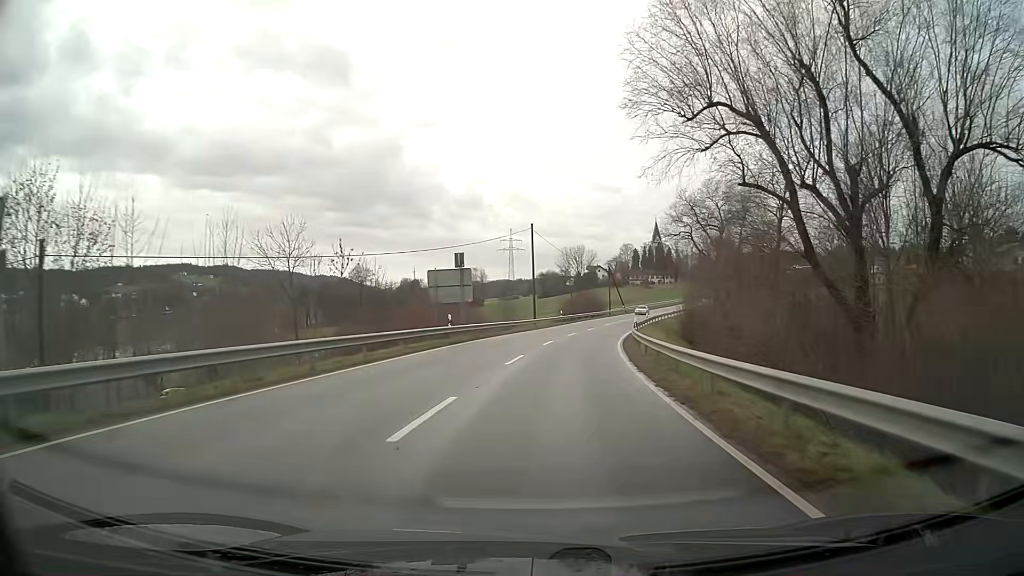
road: secondary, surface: asphalt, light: Day
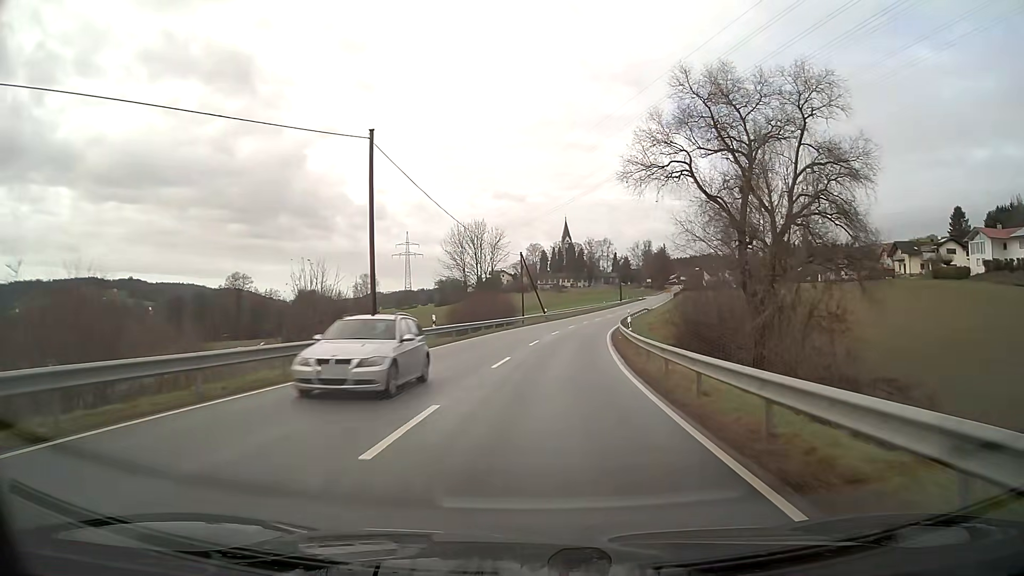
(+2.6, +36.5) m; +8°
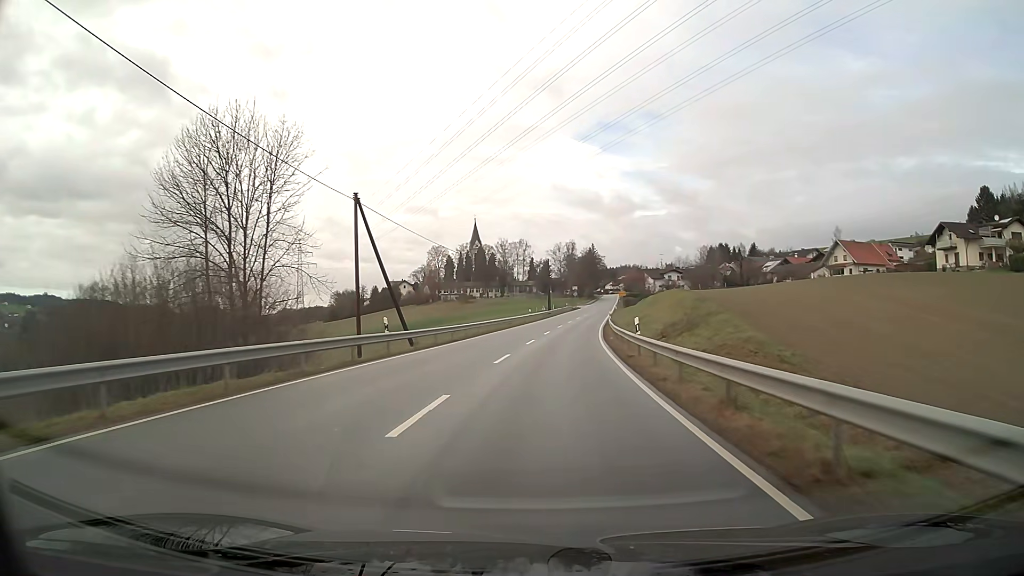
(+3.1, +46.4) m; +7°
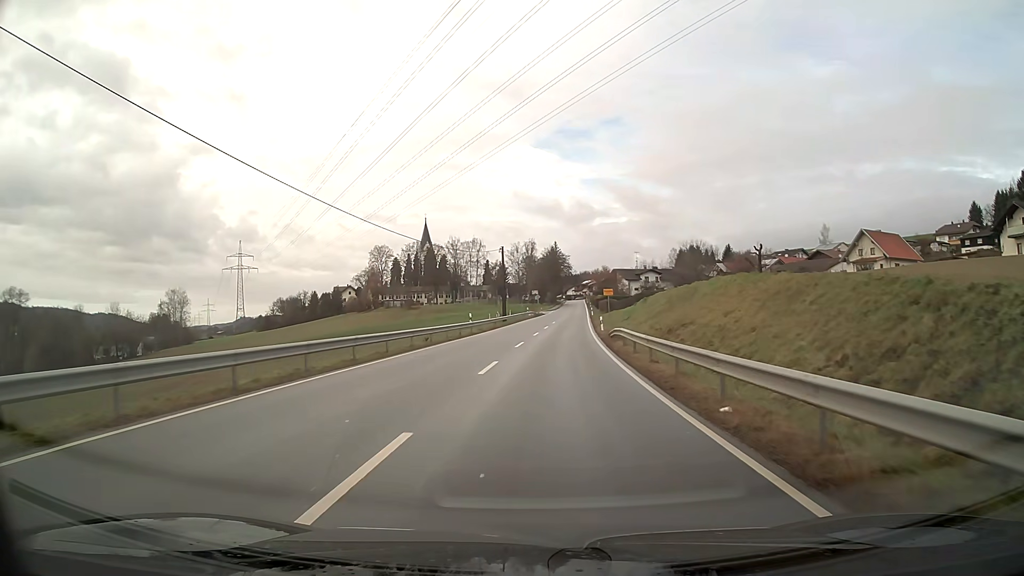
(+0.8, +27.6) m; +3°
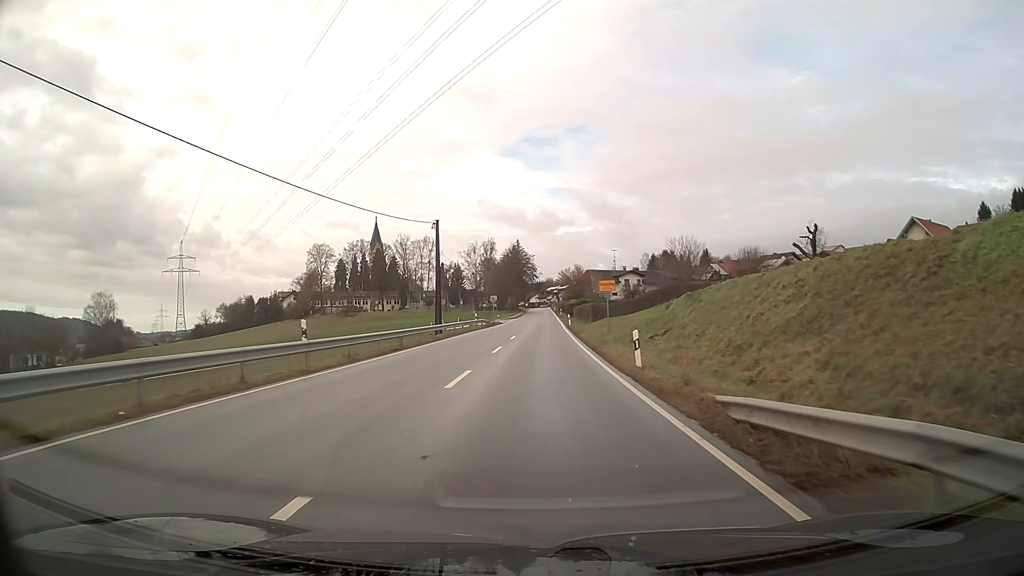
(+0.7, +26.7) m; +3°
(0, +10) (0, +20) (0, +30) (0, +40) (+1, +50) (+1, +60) (+1, +70) (+1, +80) (+1, +90) (+2, +100) m
